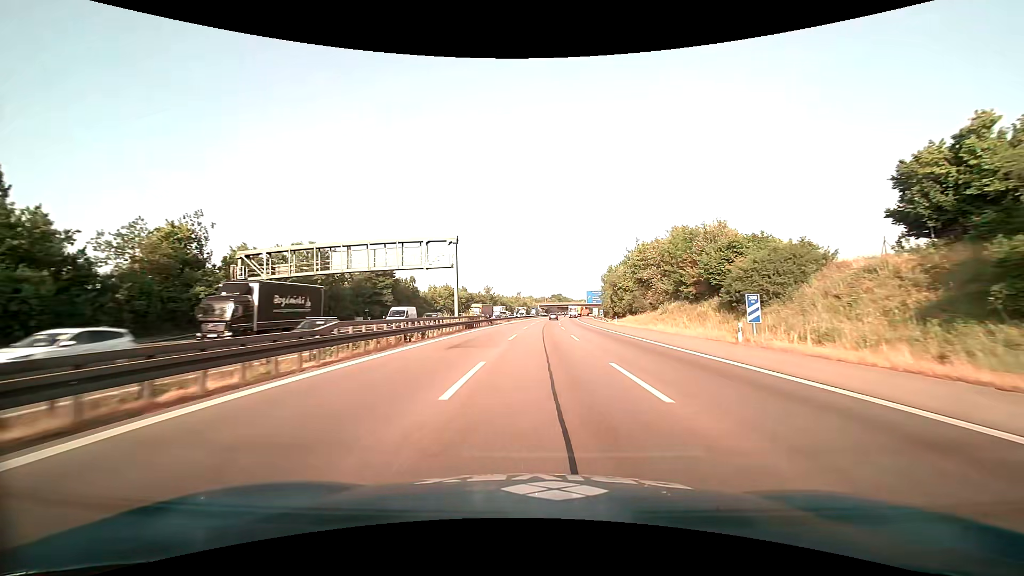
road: motorway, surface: asphalt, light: Day
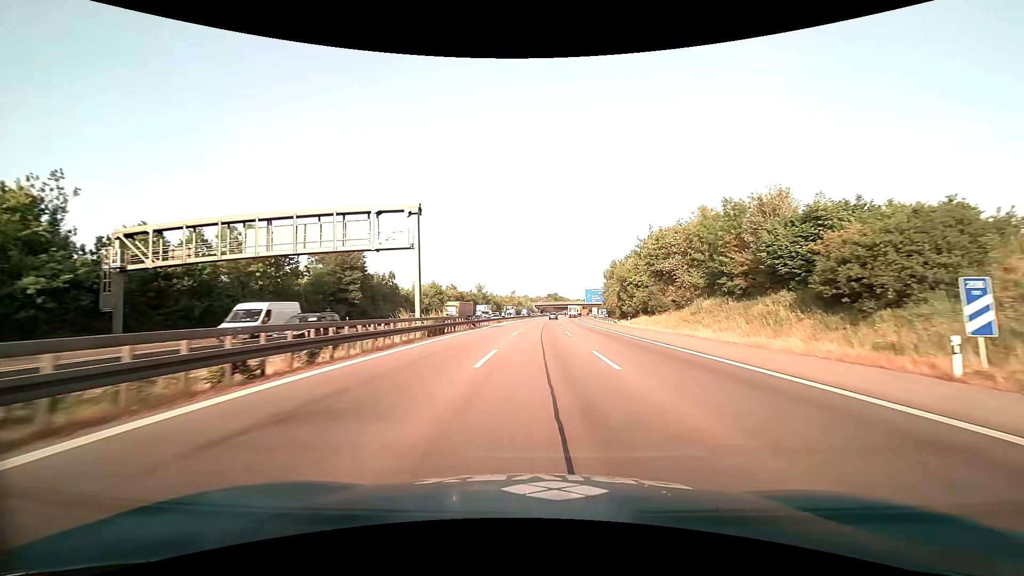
(+0.1, +13.6) m; +1°
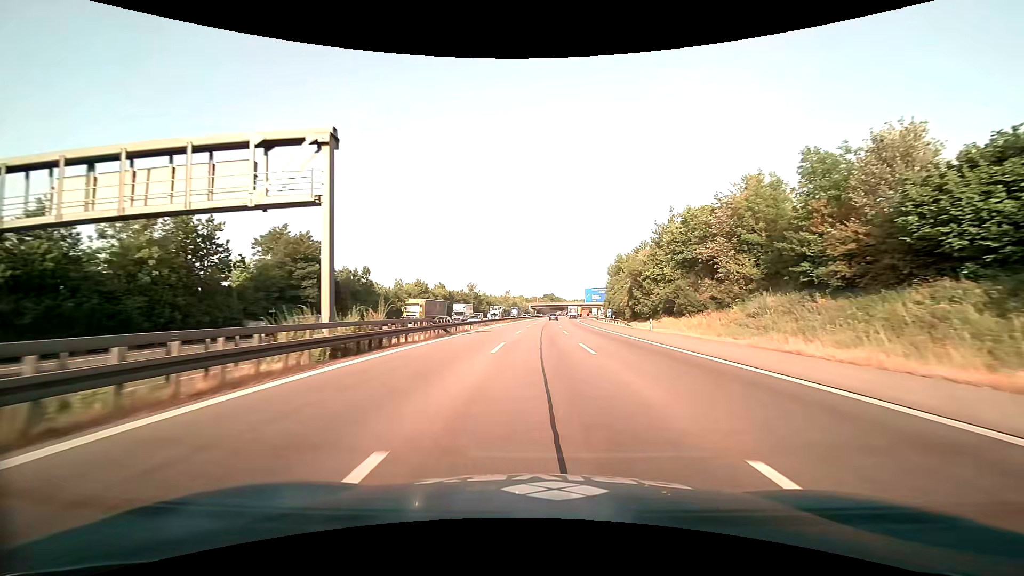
(0.0, +13.6) m; +1°
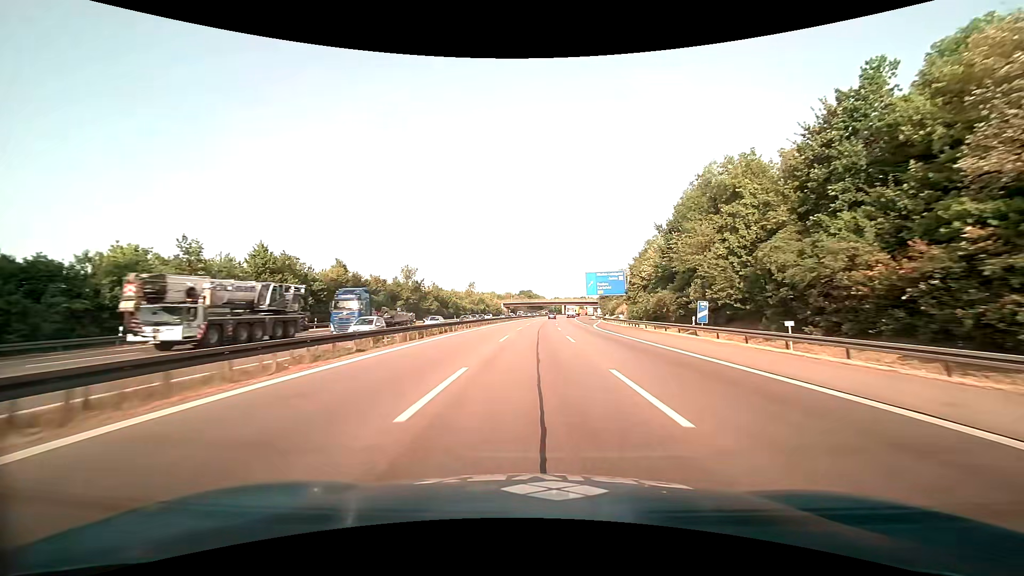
(+1.1, +64.6) m; +2°
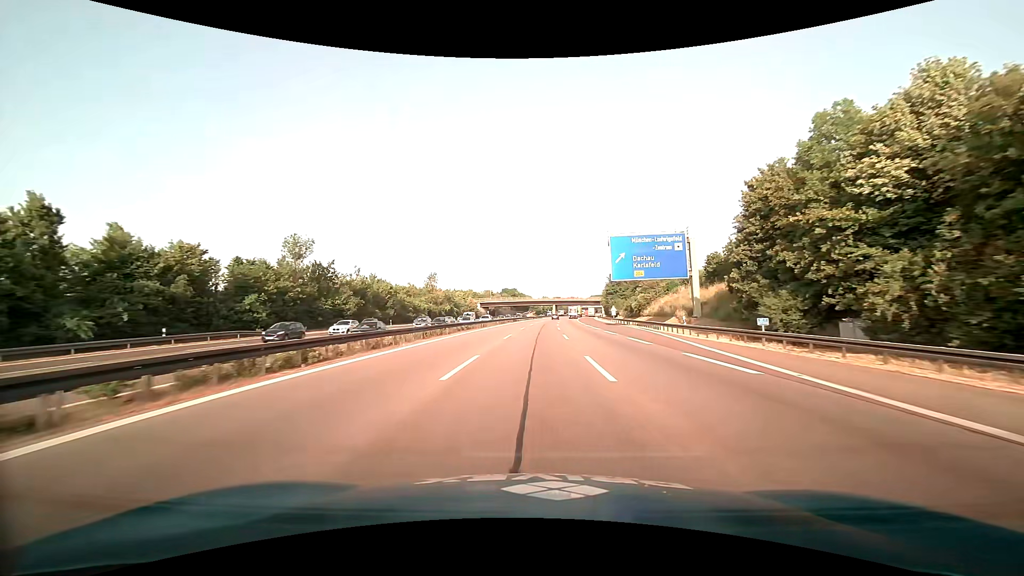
(+1.0, +50.3) m; +2°
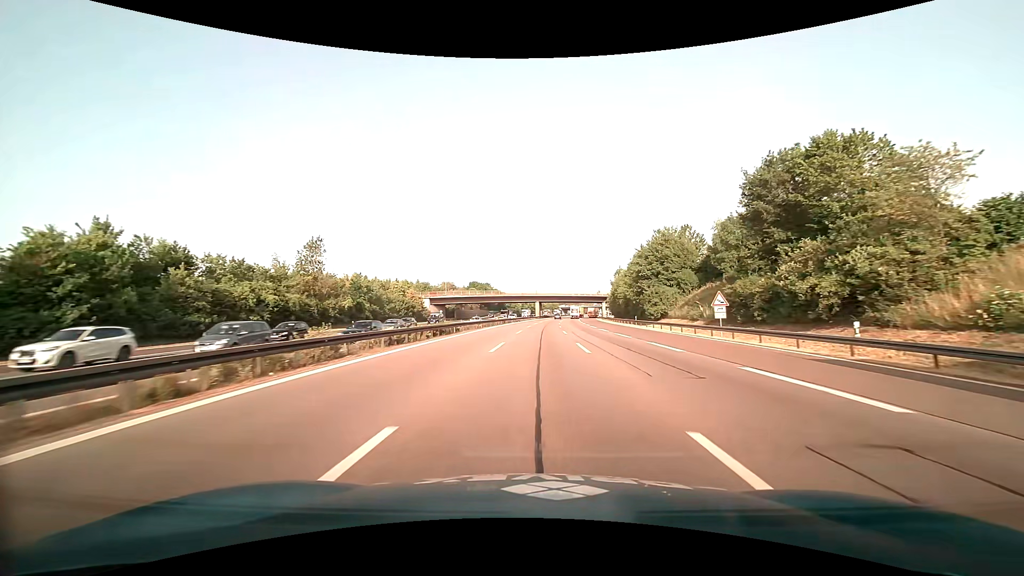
(+1.0, +64.8) m; +2°
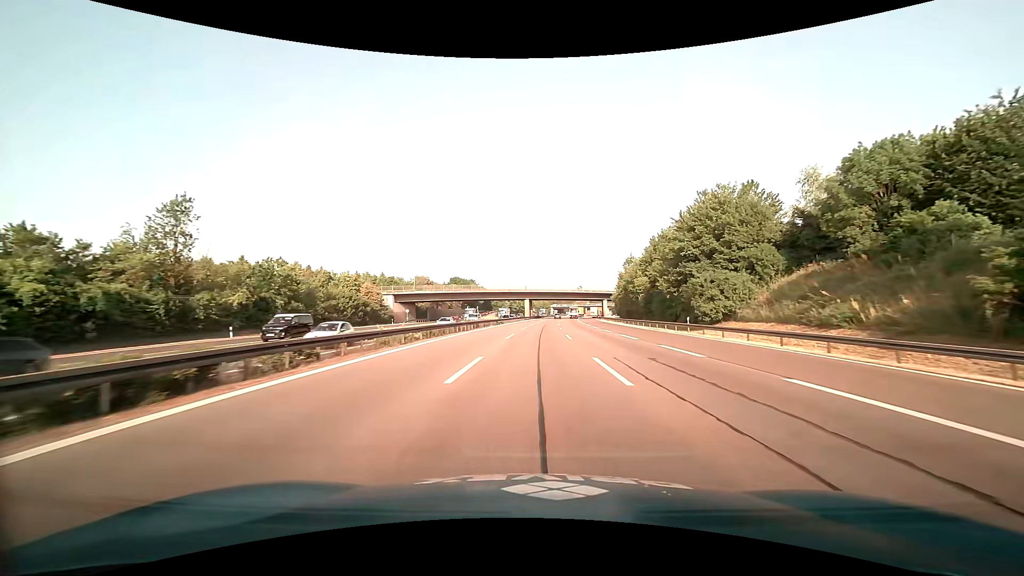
(+0.3, +26.6) m; +1°
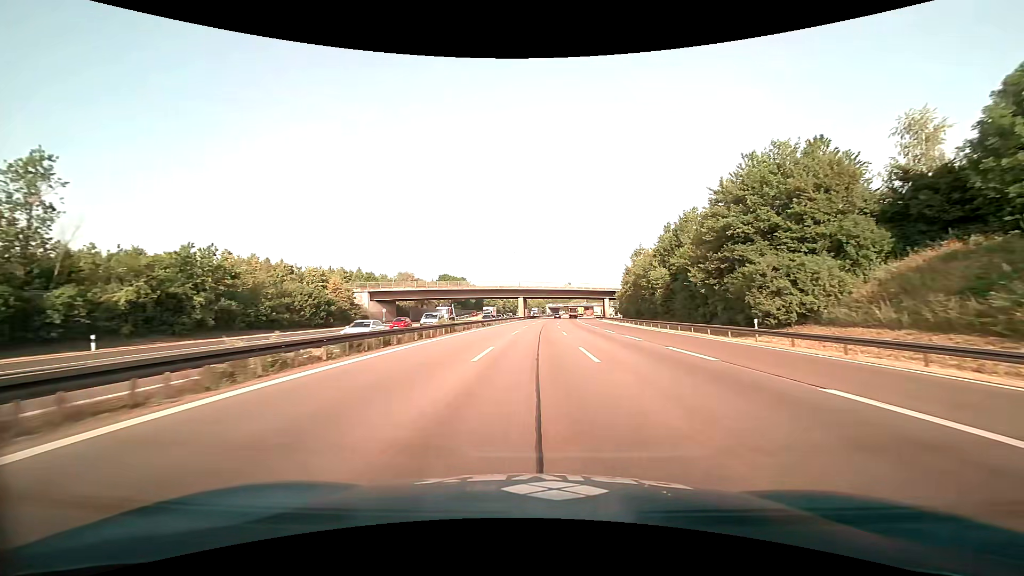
(+0.1, +13.4) m; +1°
(0, +10) (0, +20) (0, +30) (+1, +40) (+1, +50) (+1, +60) (+2, +70) (+2, +80) (+3, +90) (+3, +100) m
